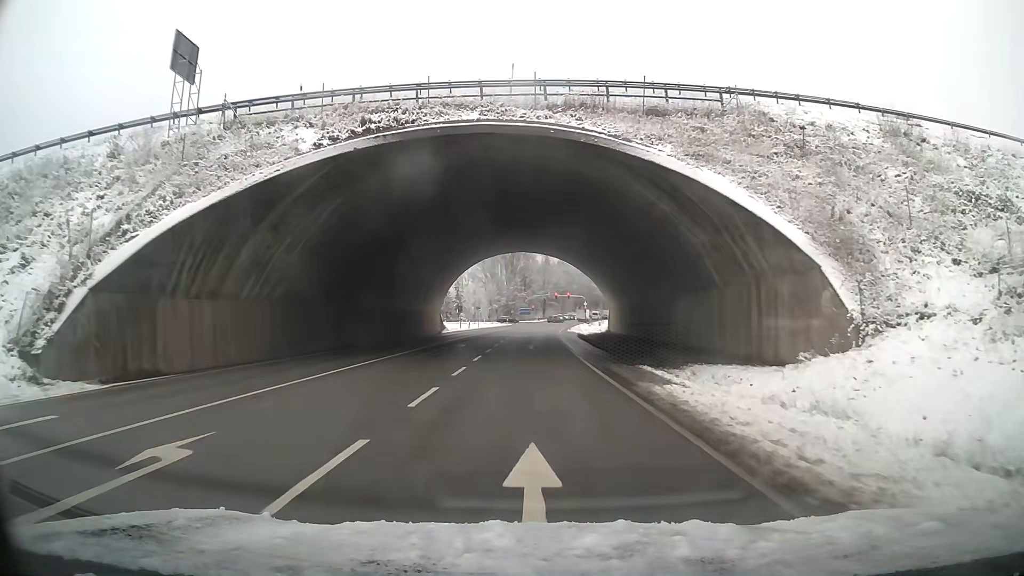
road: primary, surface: asphalt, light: Day
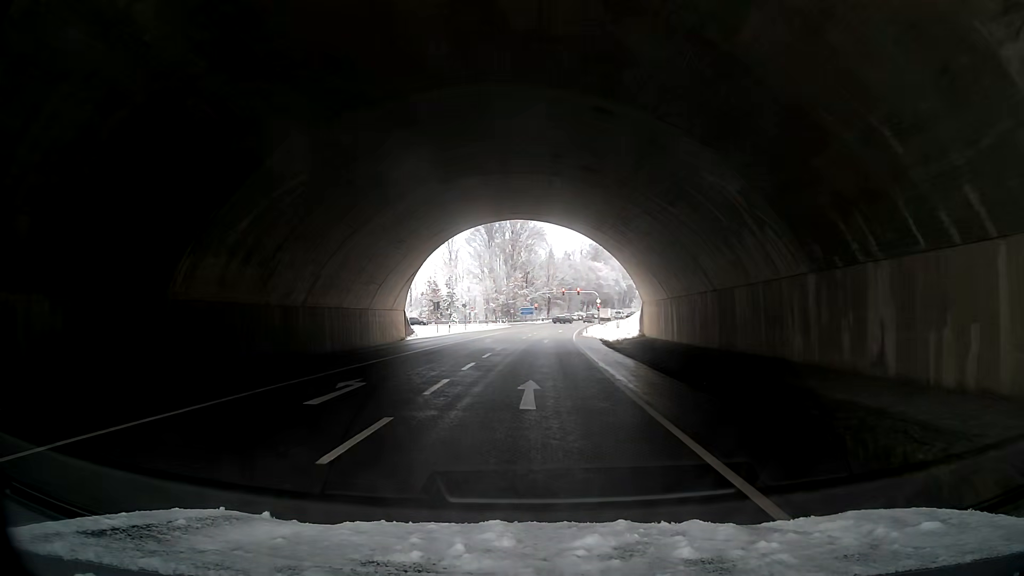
(0.0, +22.3) m; +1°
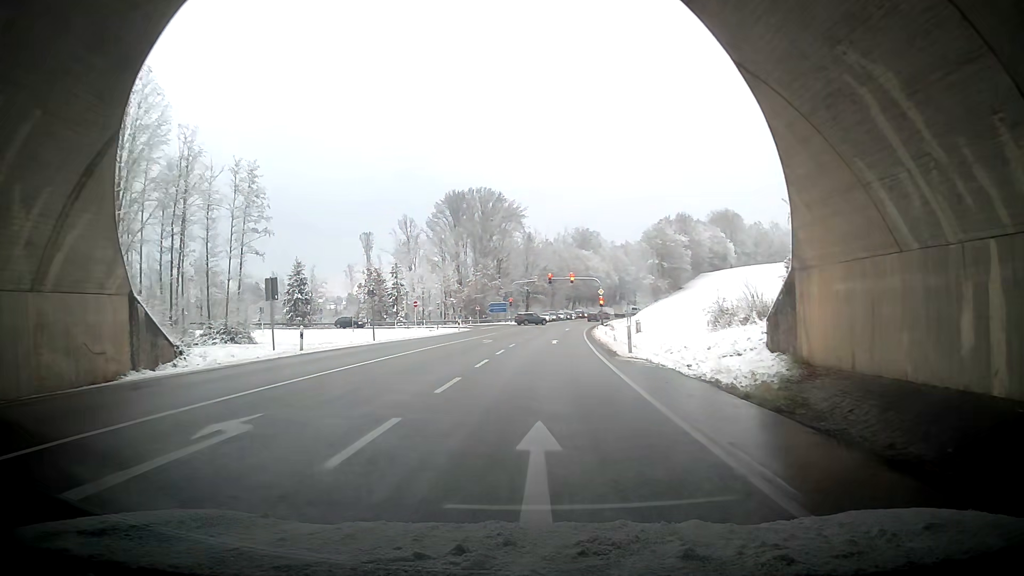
(-0.6, +36.3) m; +1°
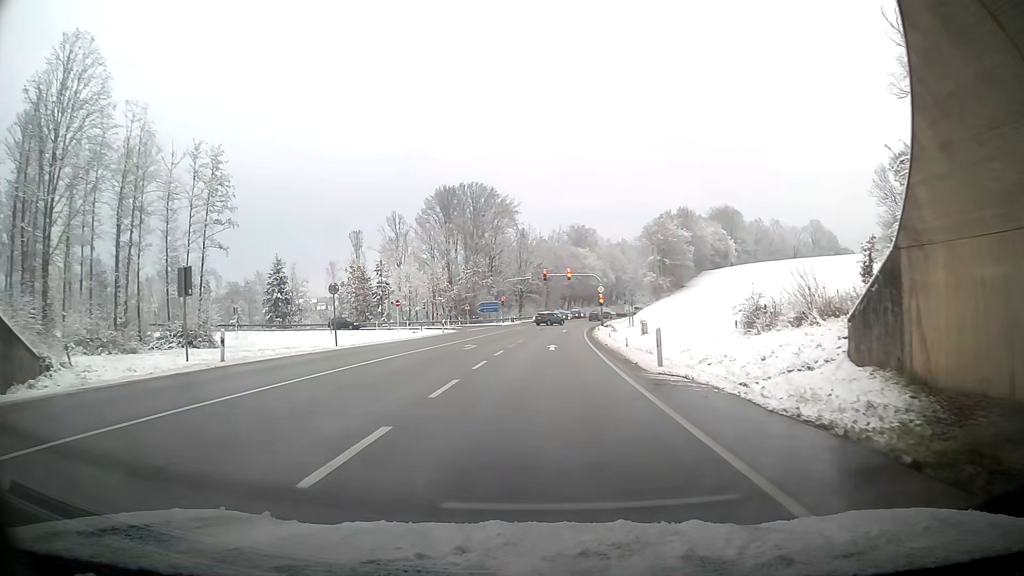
(+0.1, +6.7) m; +2°
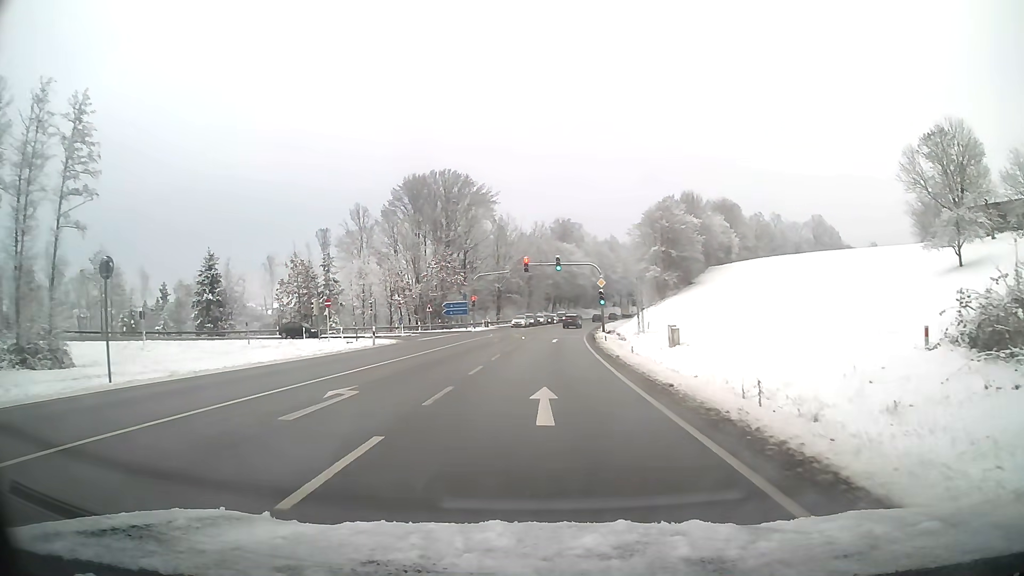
(+0.1, +18.3) m; 0°
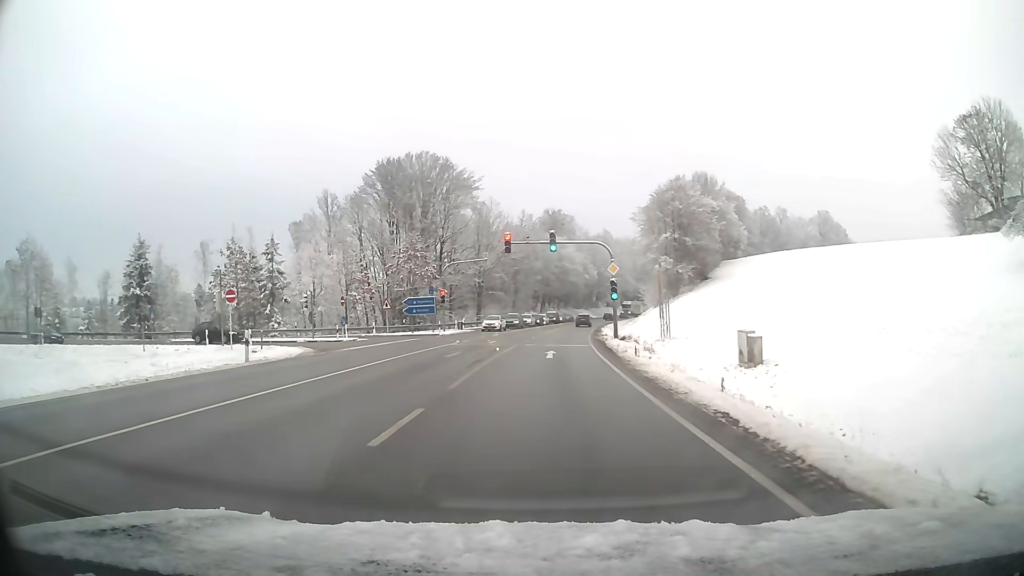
(+0.1, +15.4) m; +1°
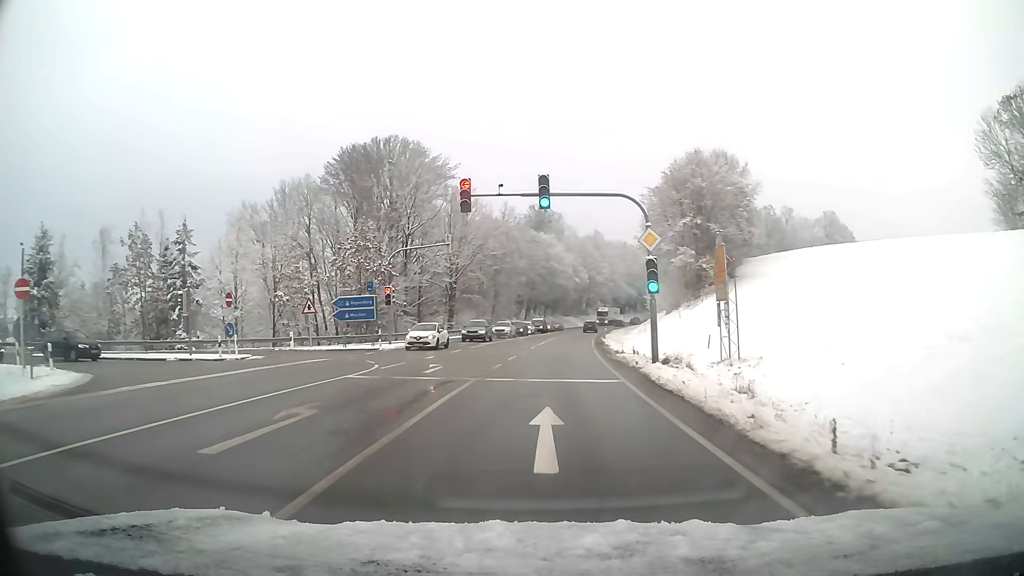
(+0.2, +17.0) m; +1°
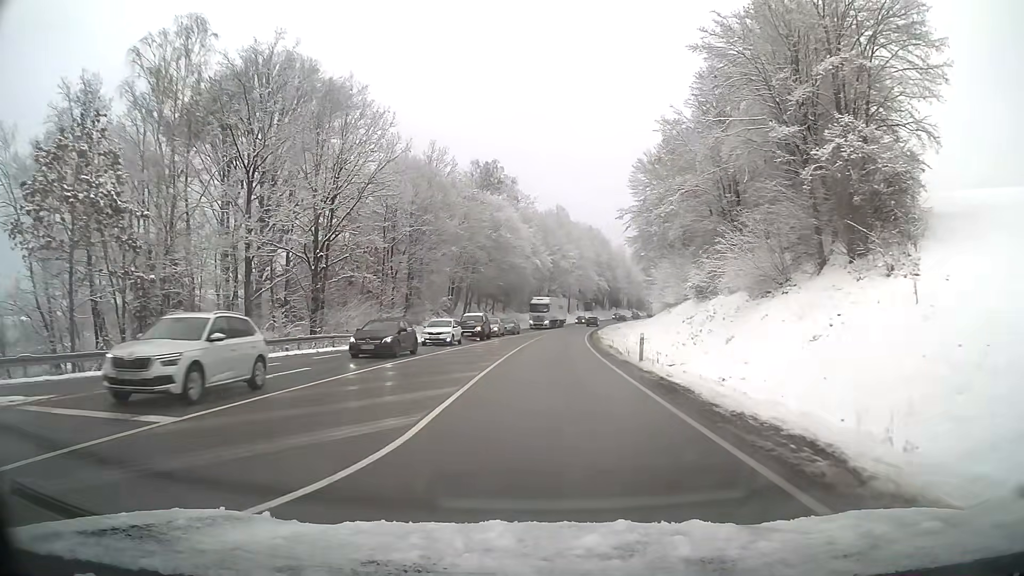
(+1.2, +38.1) m; +4°
